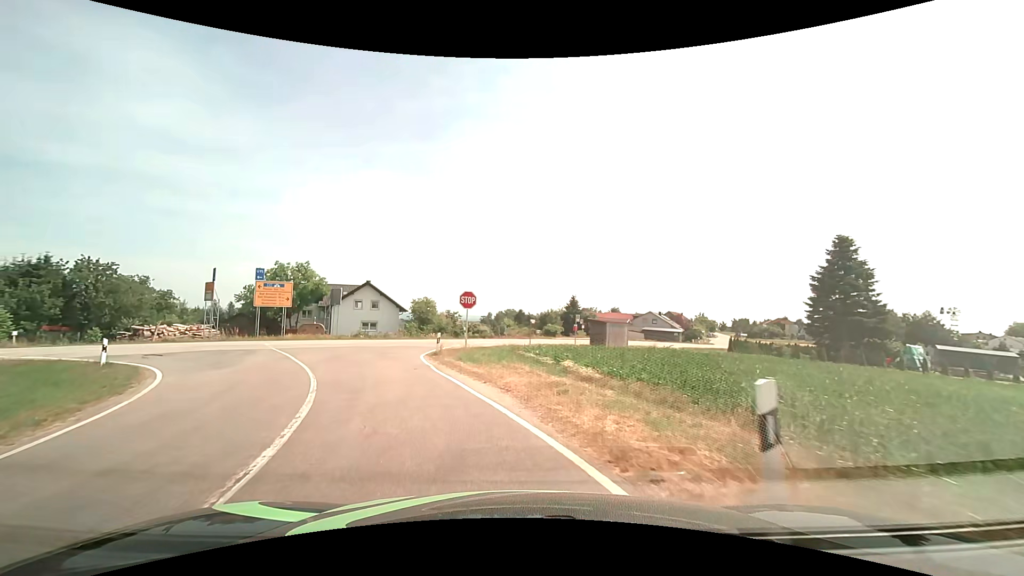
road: tertiary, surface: asphalt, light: Day
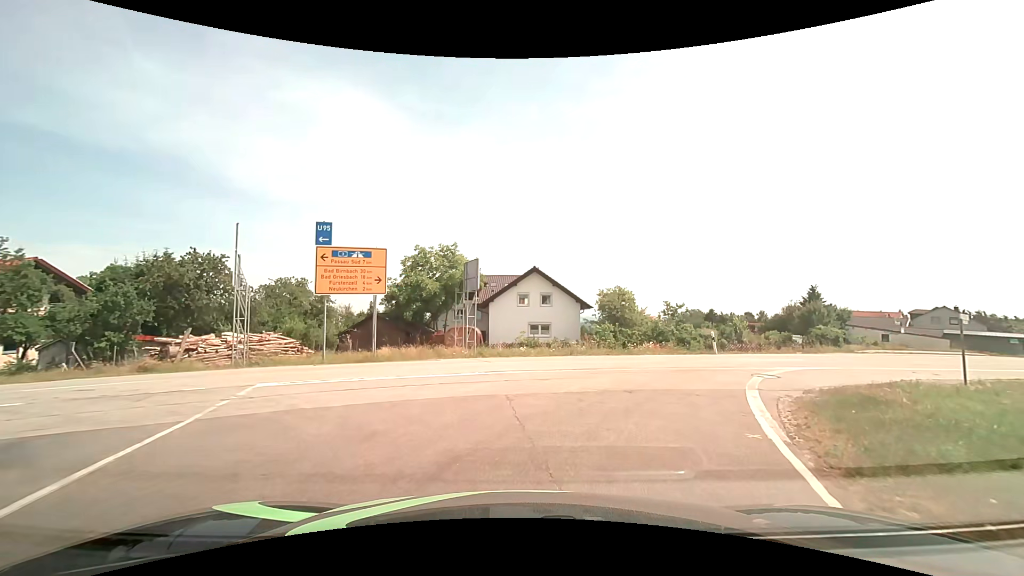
(-4.9, +20.3) m; -20°
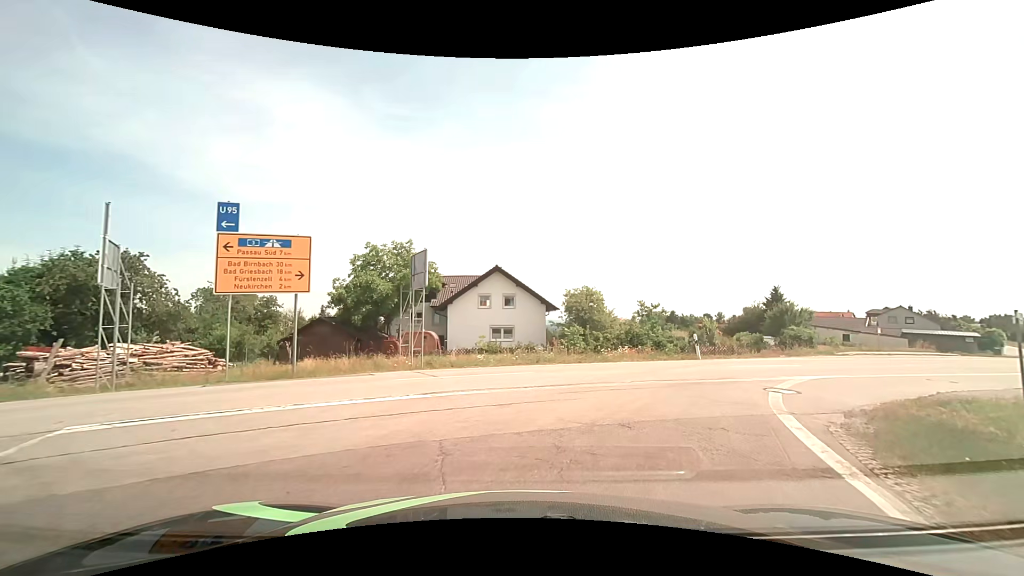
(+0.1, +3.3) m; +3°
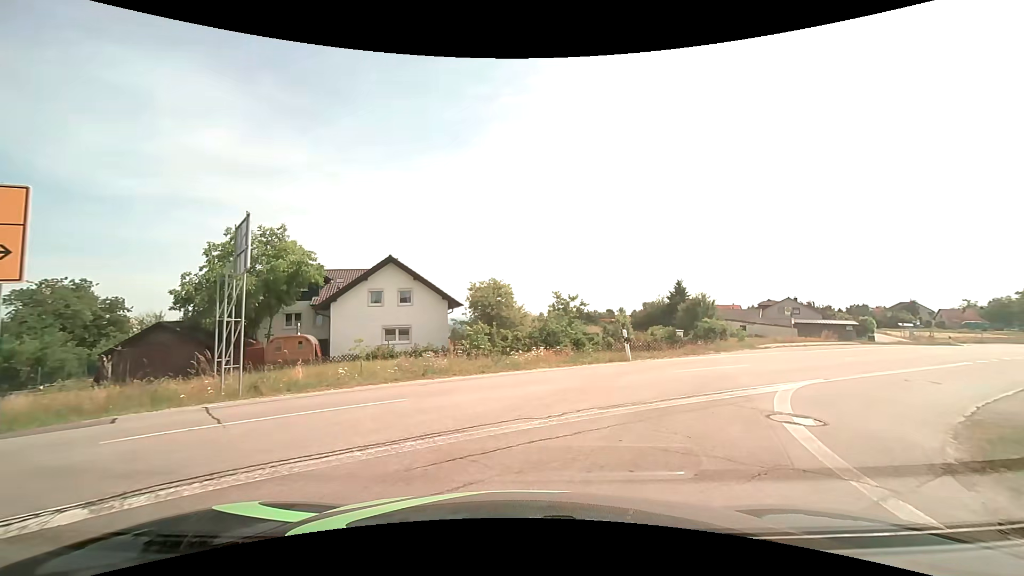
(+0.4, +4.9) m; +10°
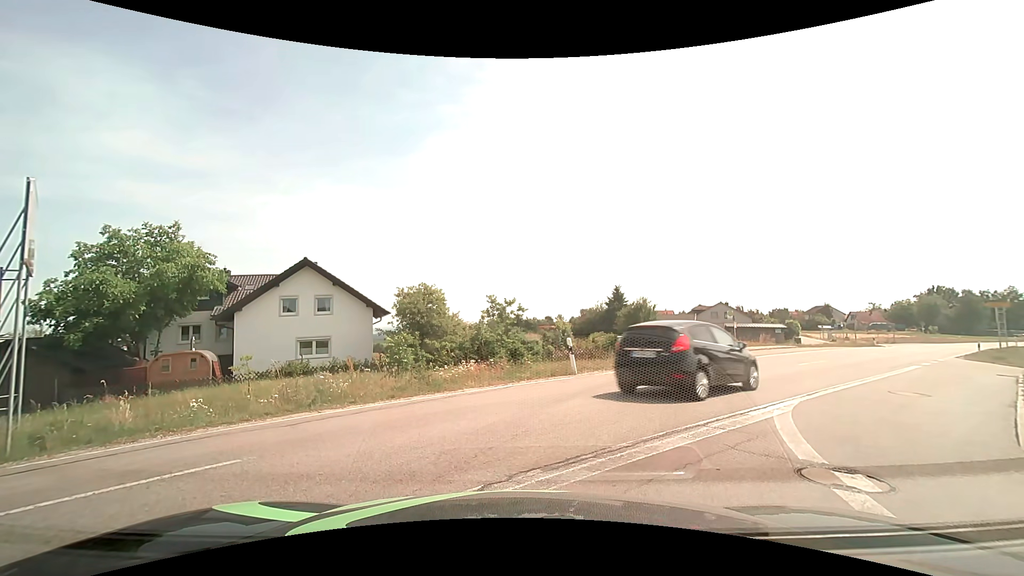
(+0.2, +2.8) m; +5°
